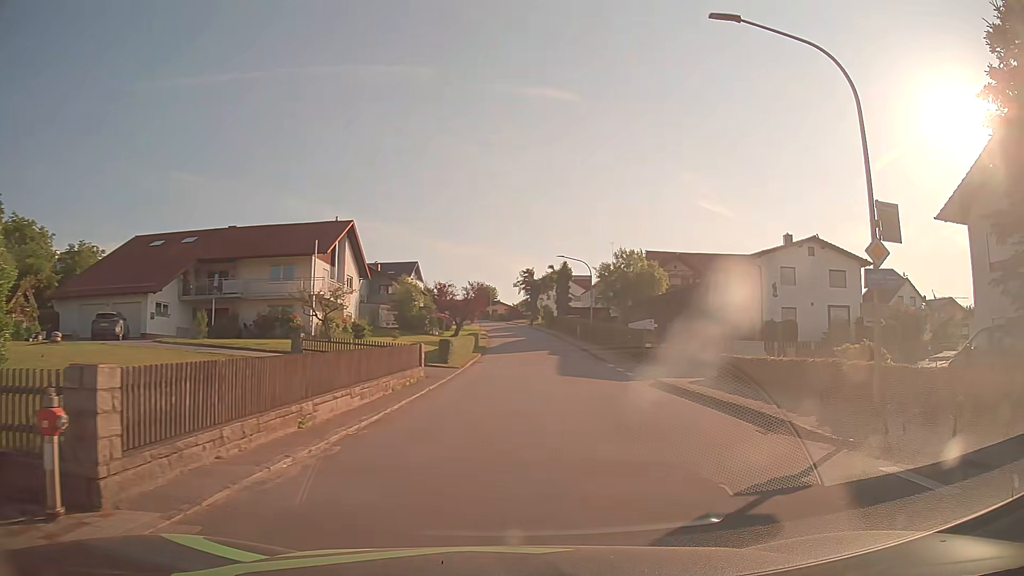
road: tertiary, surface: asphalt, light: Day
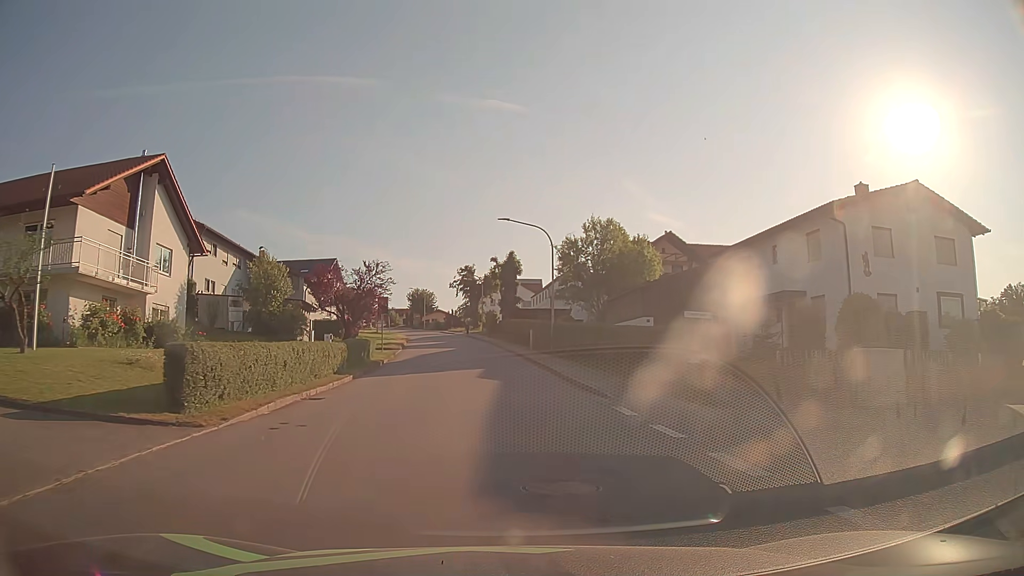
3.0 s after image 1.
(+1.9, +21.5) m; +5°
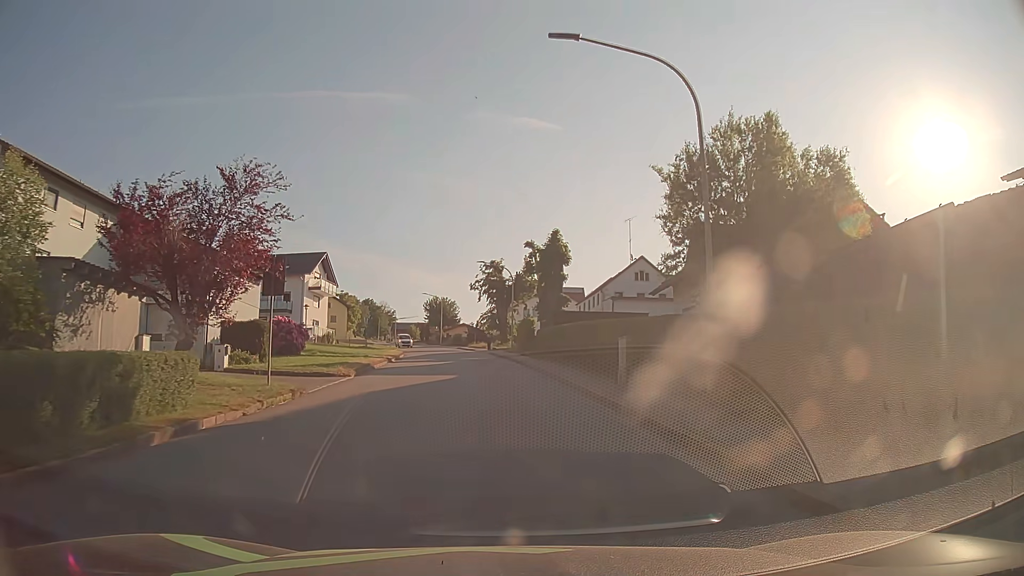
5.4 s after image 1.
(-0.8, +23.6) m; -3°
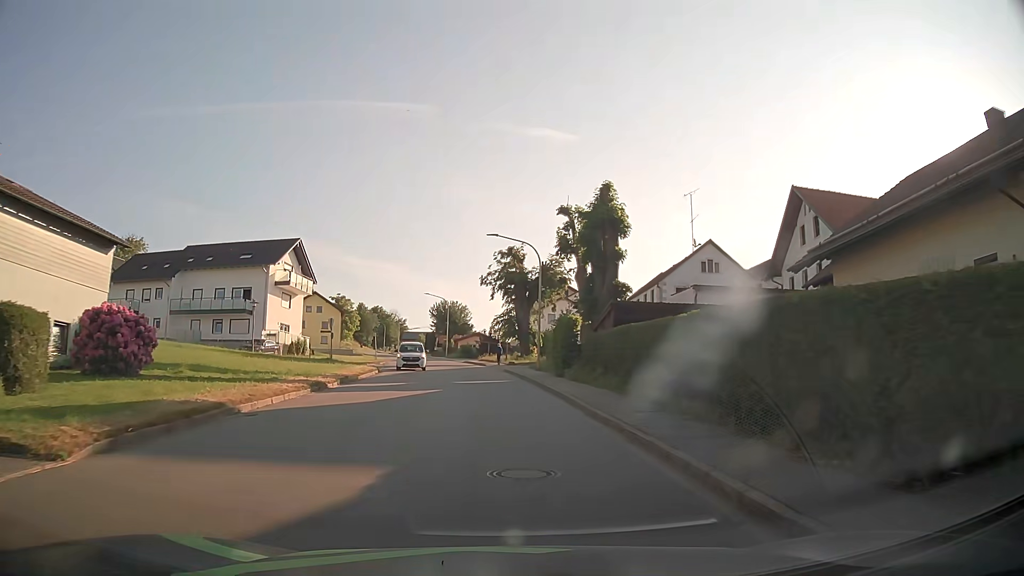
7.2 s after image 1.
(-0.4, +18.1) m; -2°
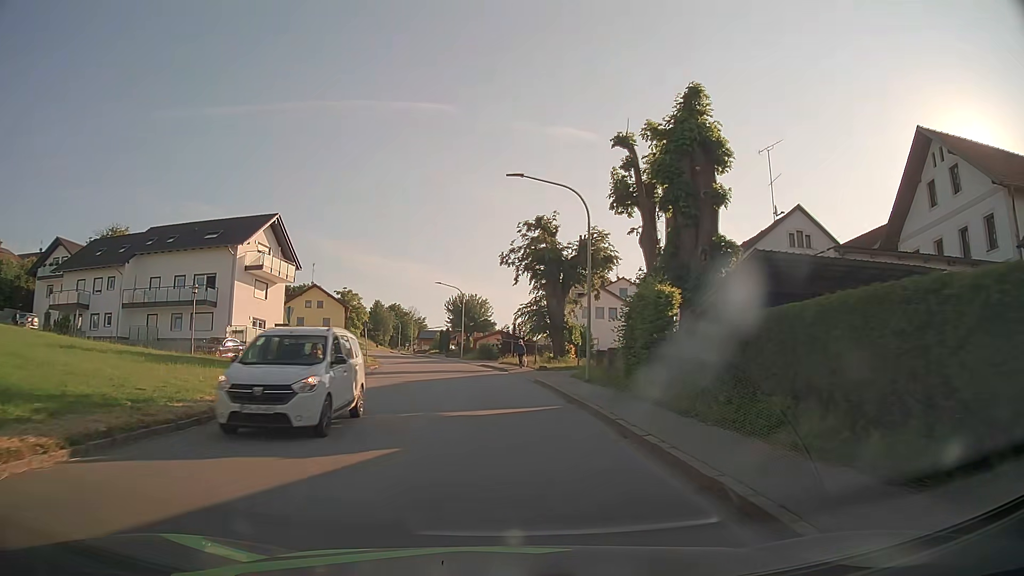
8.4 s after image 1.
(-0.2, +12.9) m; -2°
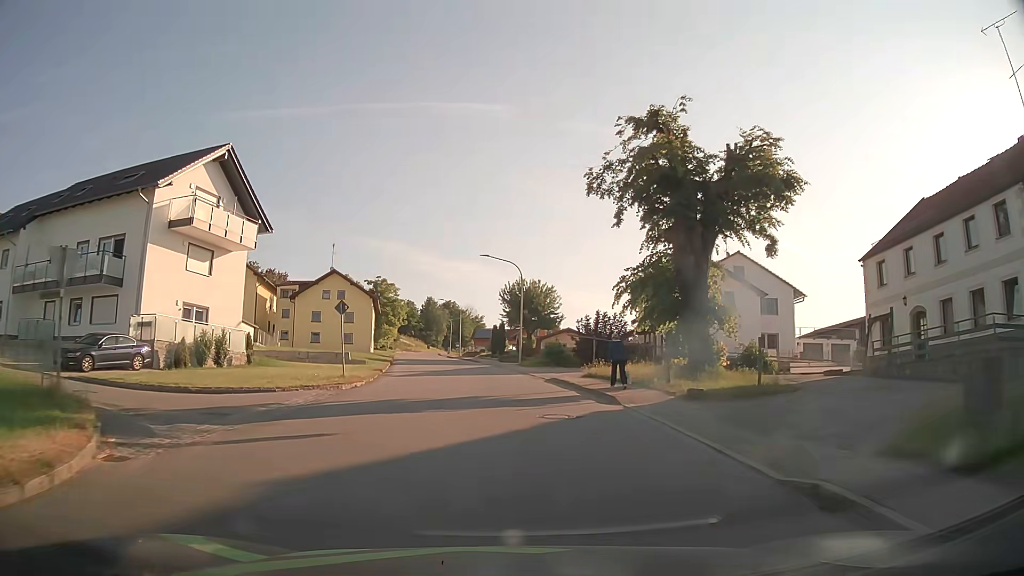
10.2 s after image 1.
(-1.0, +20.4) m; -5°
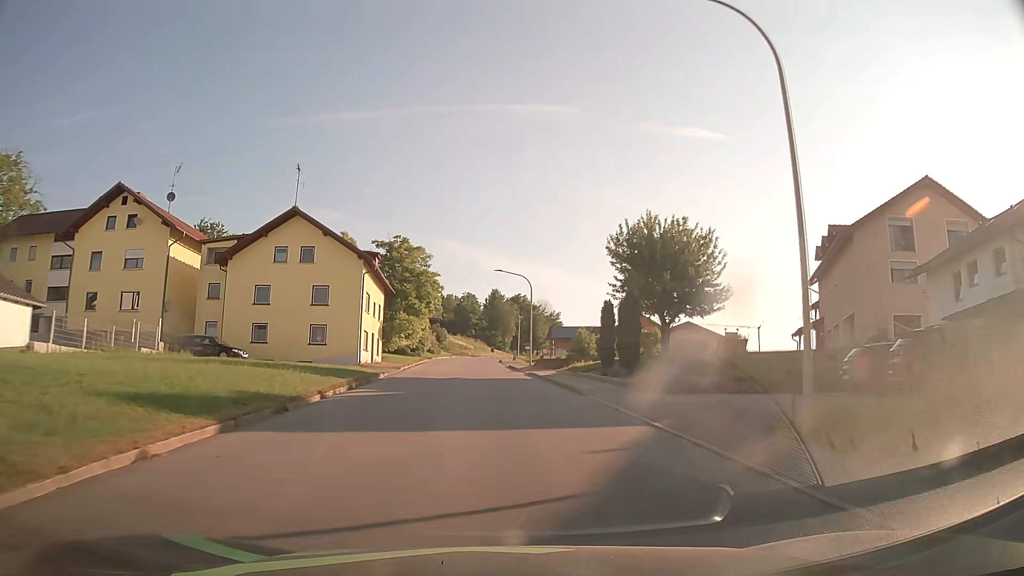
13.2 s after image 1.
(-2.1, +35.9) m; -6°
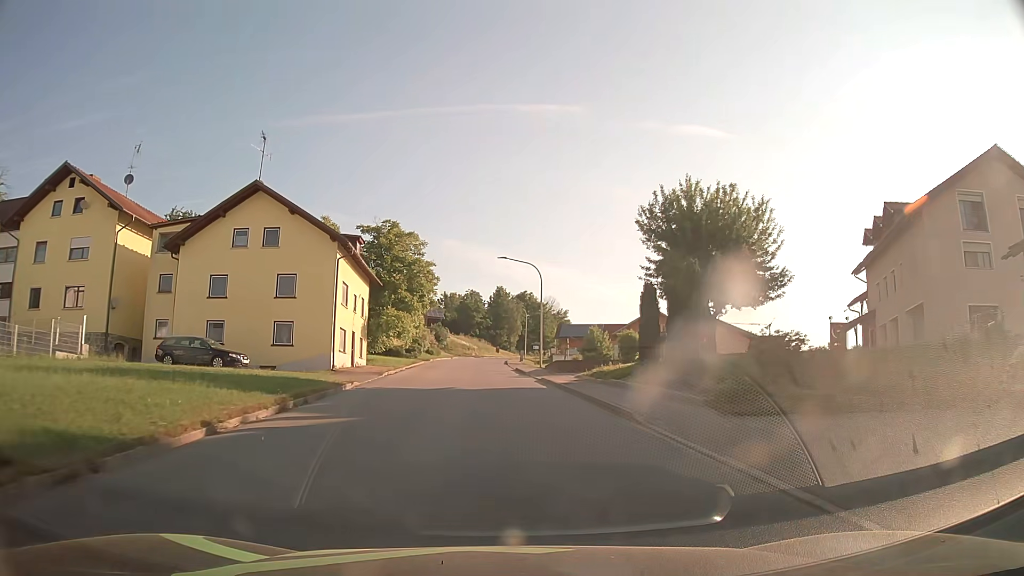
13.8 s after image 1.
(-0.1, +7.4) m; -1°
(0, +10) (0, +20) (-1, +30) (-1, +40) (-2, +50) (-2, +60) (-2, +70) (-2, +80) (-2, +90) (-1, +100) m
